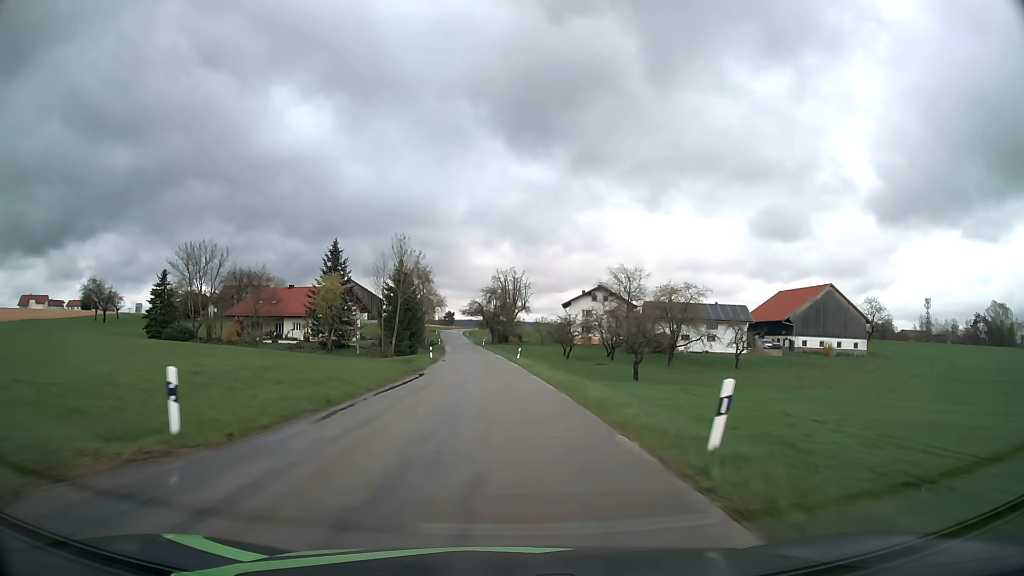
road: tertiary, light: Day
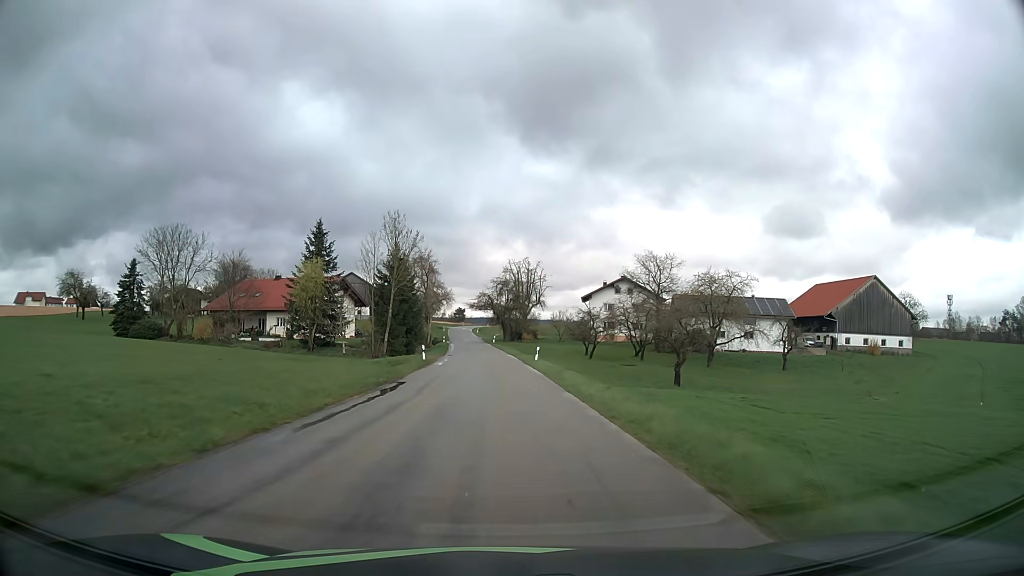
(-0.1, +12.0) m; -1°
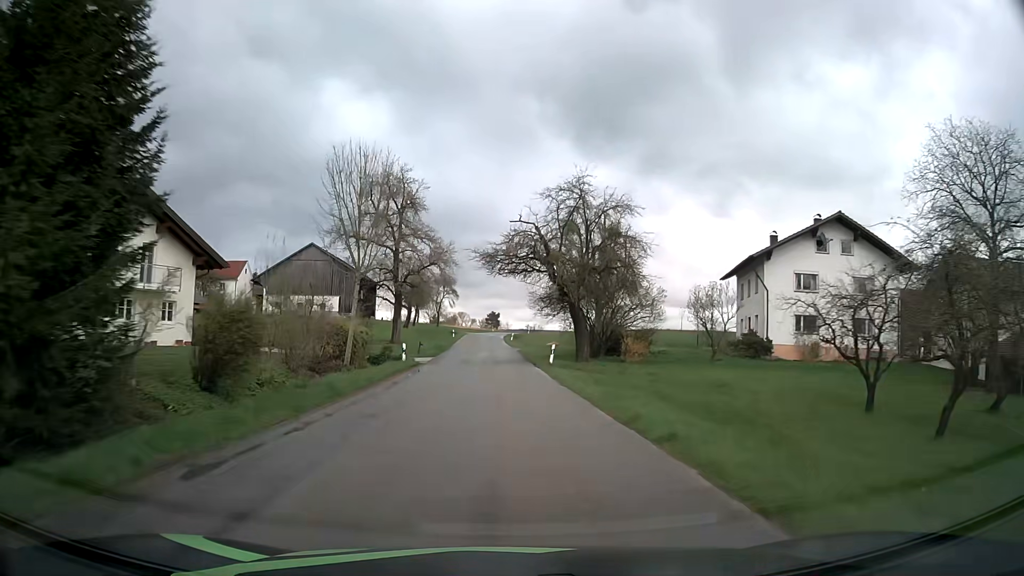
(-2.0, +59.6) m; -3°
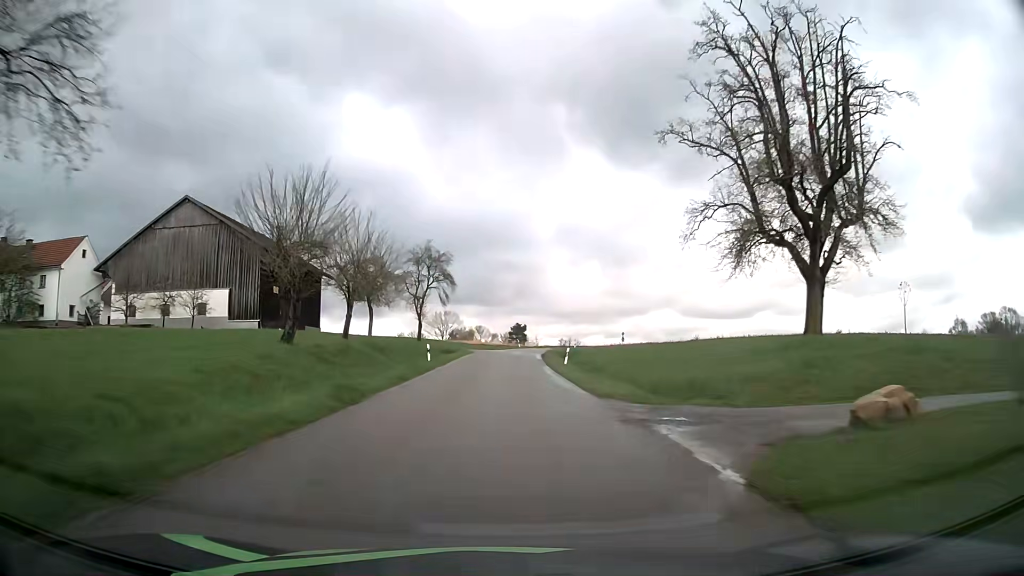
(-1.3, +47.0) m; -3°
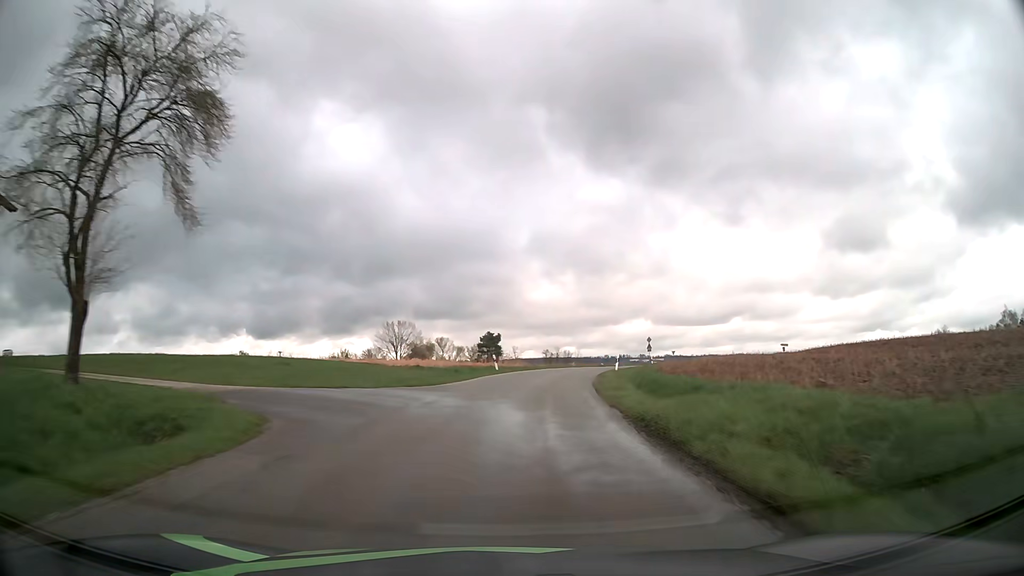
(+0.5, +45.7) m; +3°
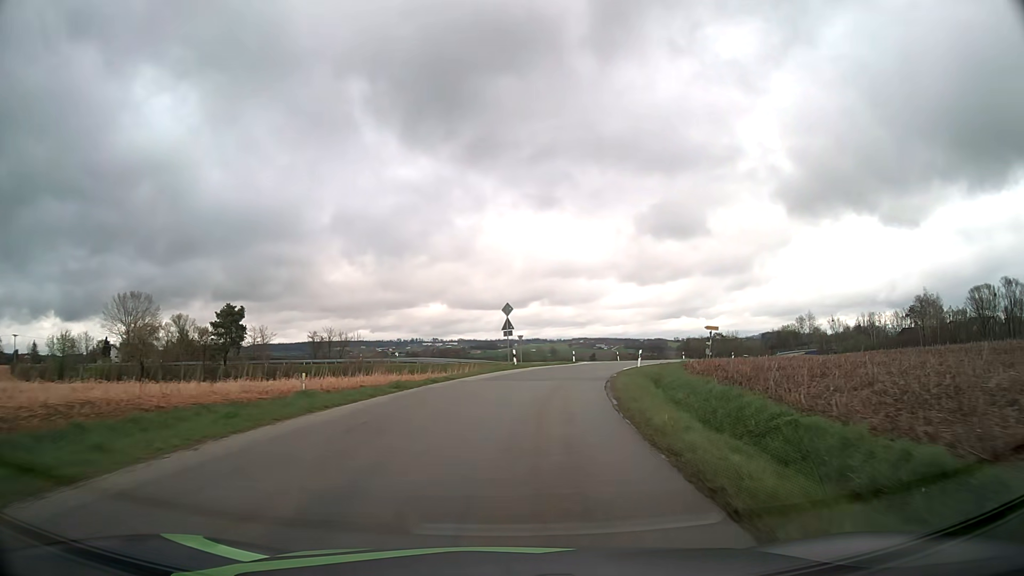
(+6.0, +49.3) m; +17°
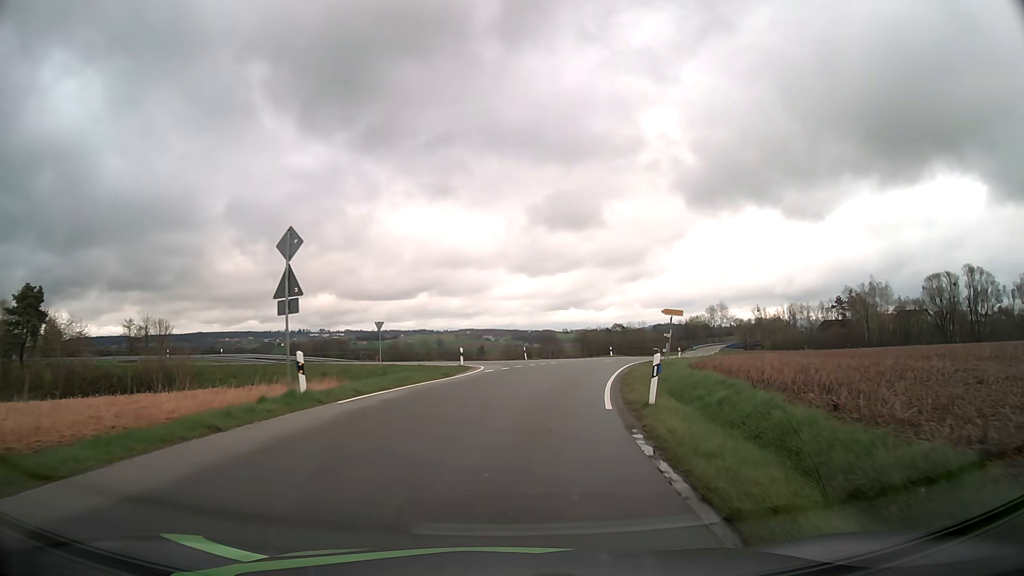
(+2.1, +24.2) m; +10°
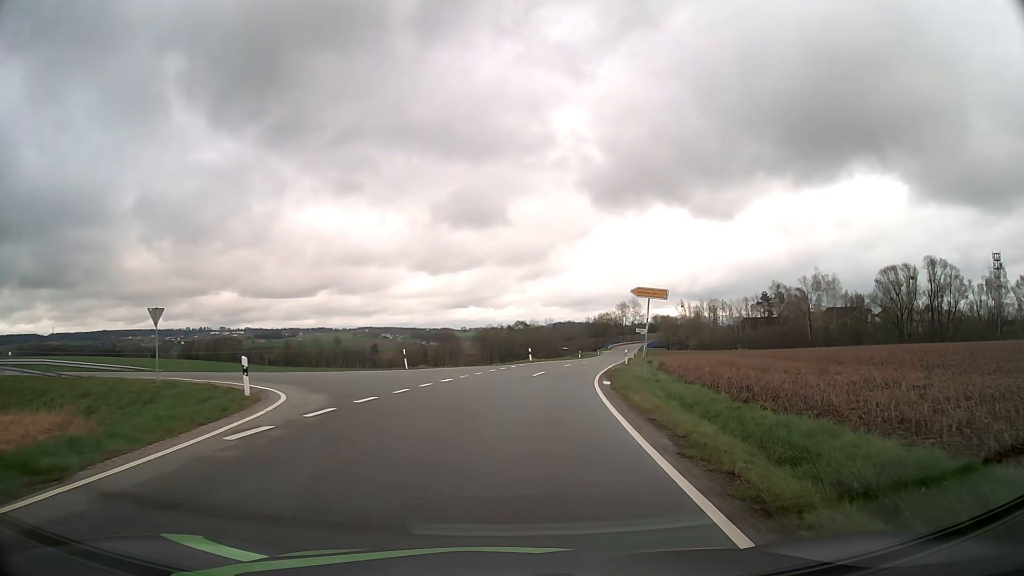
(+1.2, +19.1) m; +8°
(0, +10) (-1, +20) (-7, +28) (-16, +31) (-26, +33) (-36, +34) (-46, +35) (-55, +37) (-65, +38) (-75, +39) m
